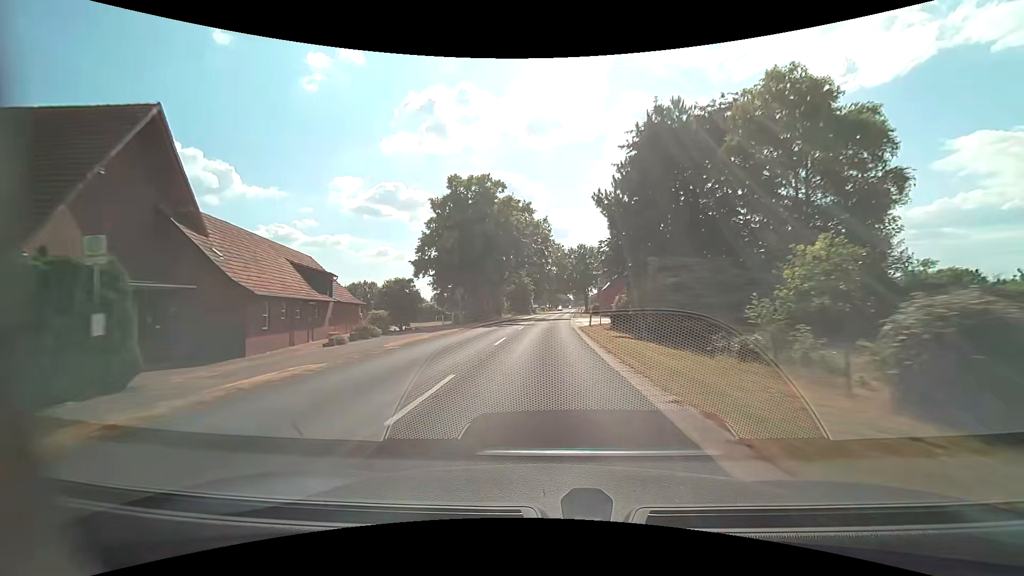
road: secondary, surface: asphalt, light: Day
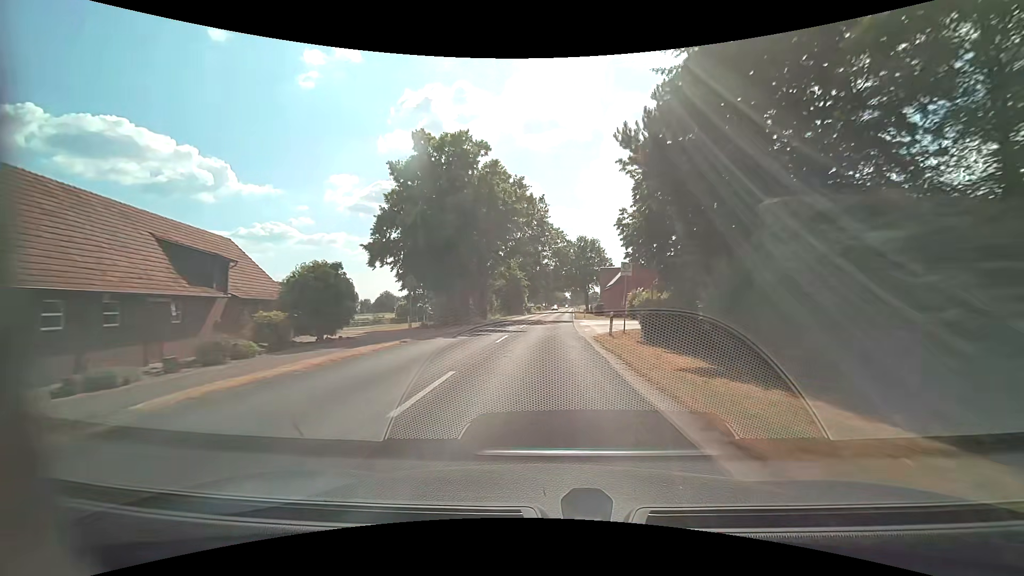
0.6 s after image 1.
(0.0, +11.7) m; 0°
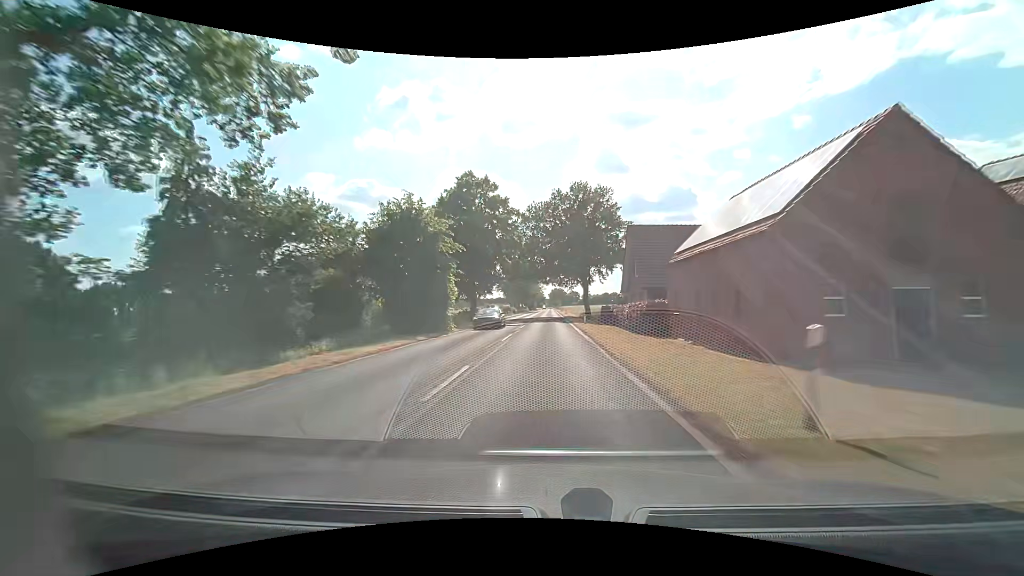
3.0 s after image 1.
(+1.1, +47.1) m; +3°
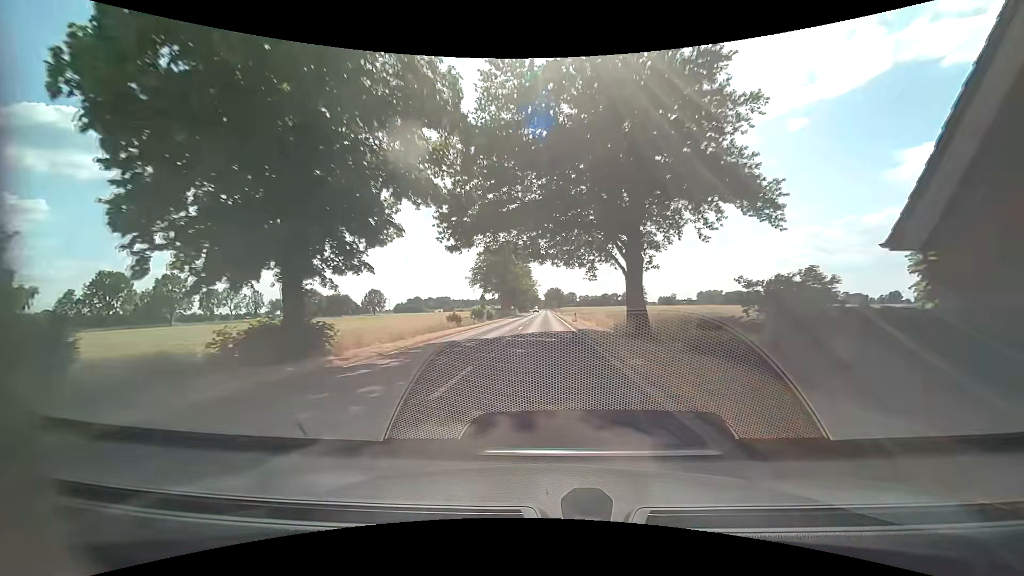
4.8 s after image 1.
(+0.2, +35.7) m; 0°
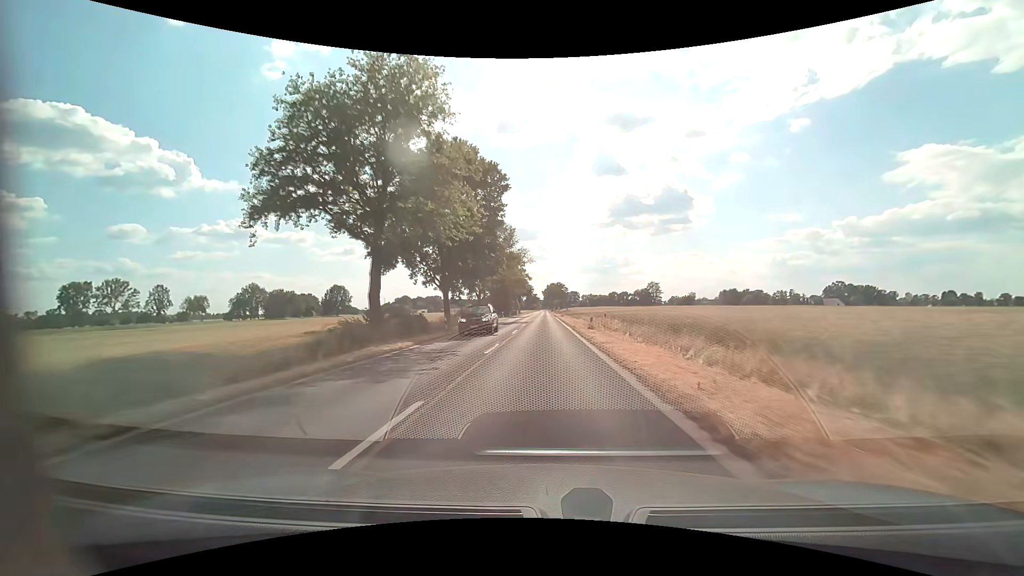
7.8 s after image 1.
(+0.4, +65.0) m; 0°
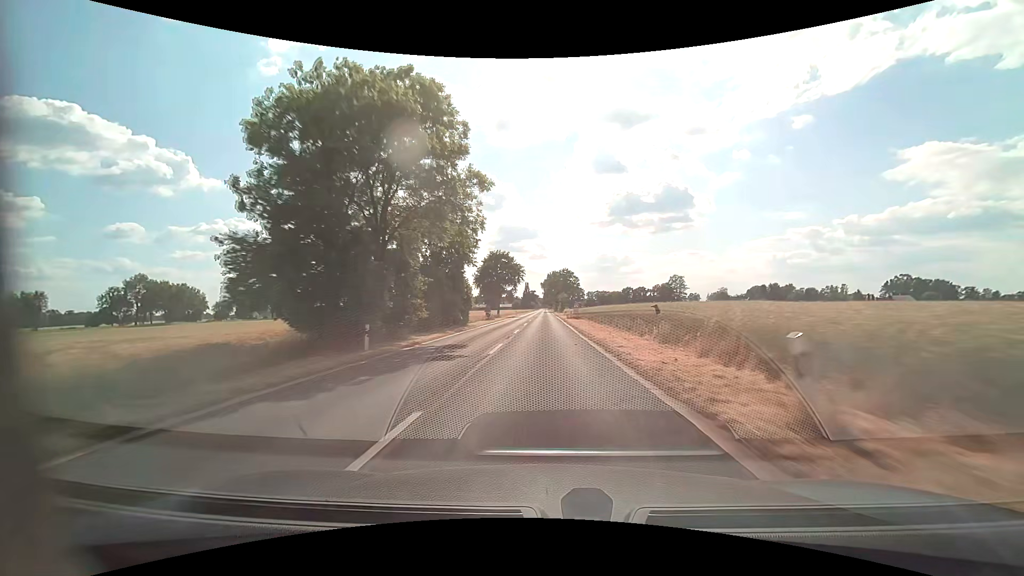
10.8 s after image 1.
(0.0, +73.2) m; 0°
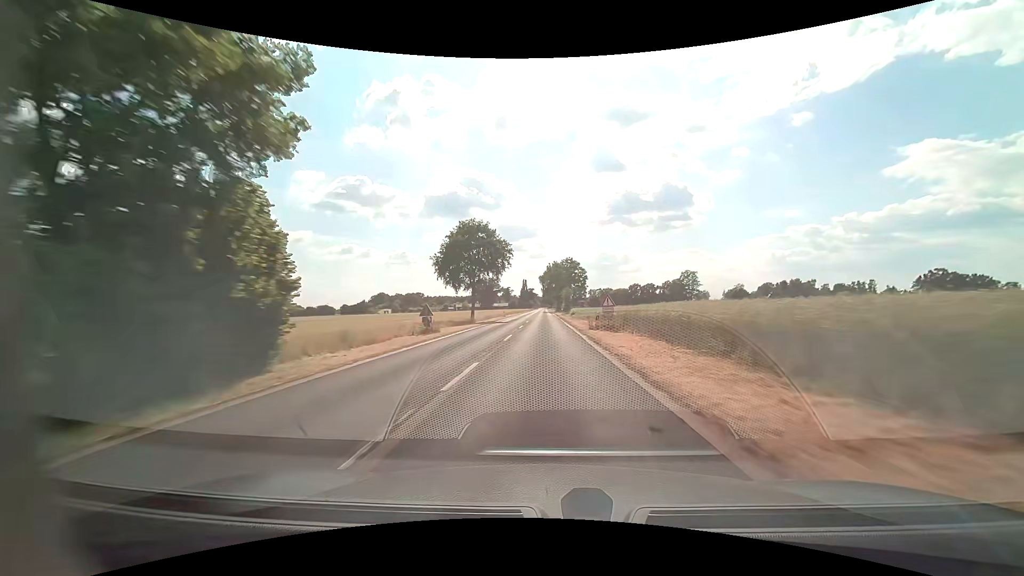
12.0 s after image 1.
(0.0, +30.4) m; 0°
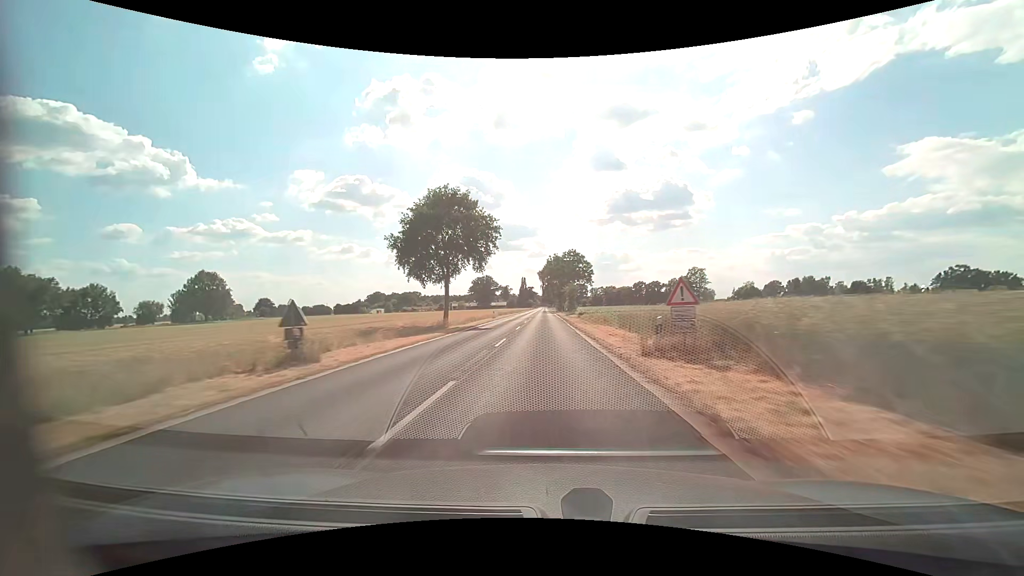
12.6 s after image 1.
(0.0, +15.3) m; 0°
(0, +10) (0, +20) (0, +30) (0, +40) (0, +50) (0, +60) (0, +70) (0, +80) (0, +90) (0, +100) m
